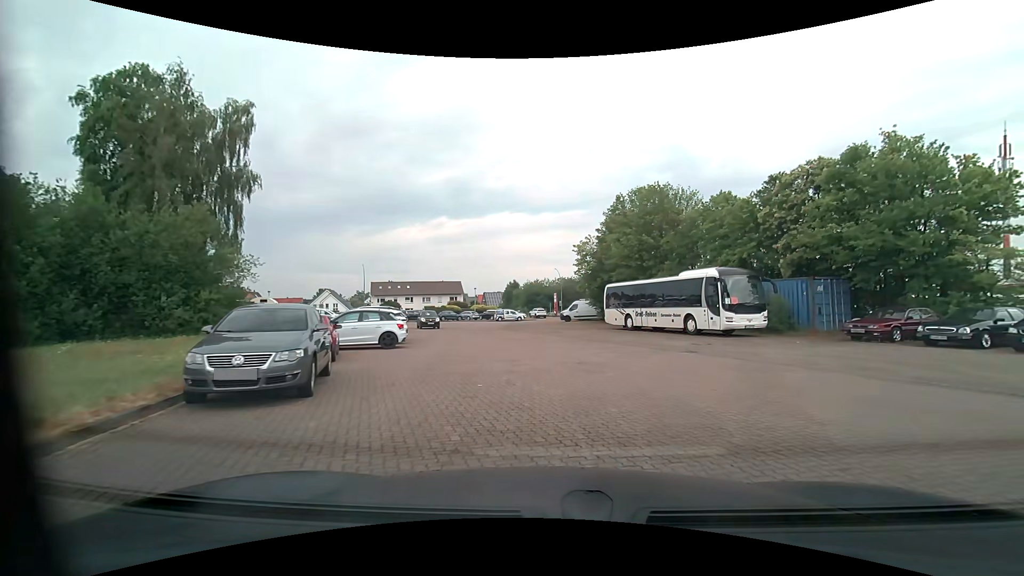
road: service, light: Day
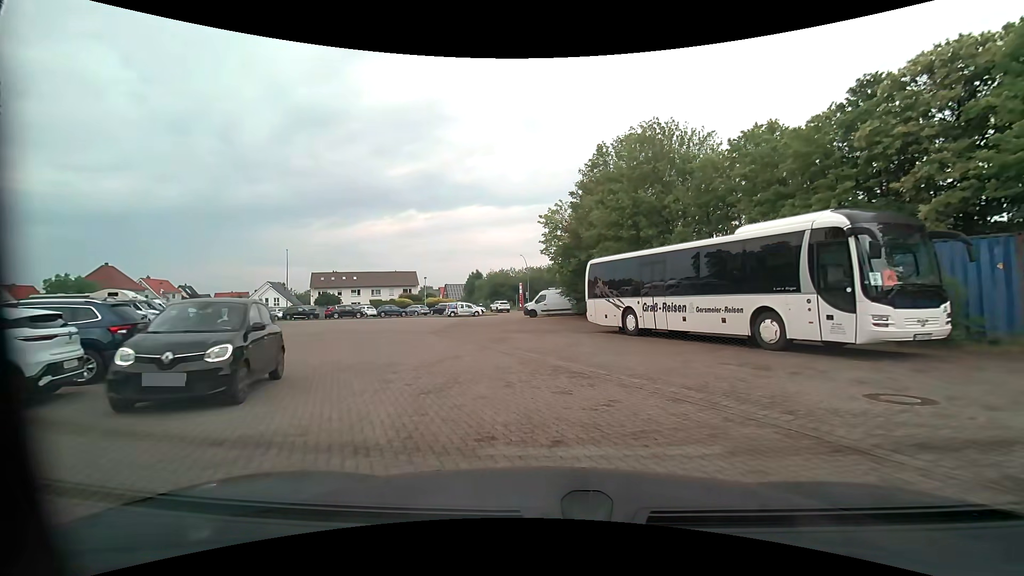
(+0.9, +13.9) m; +2°
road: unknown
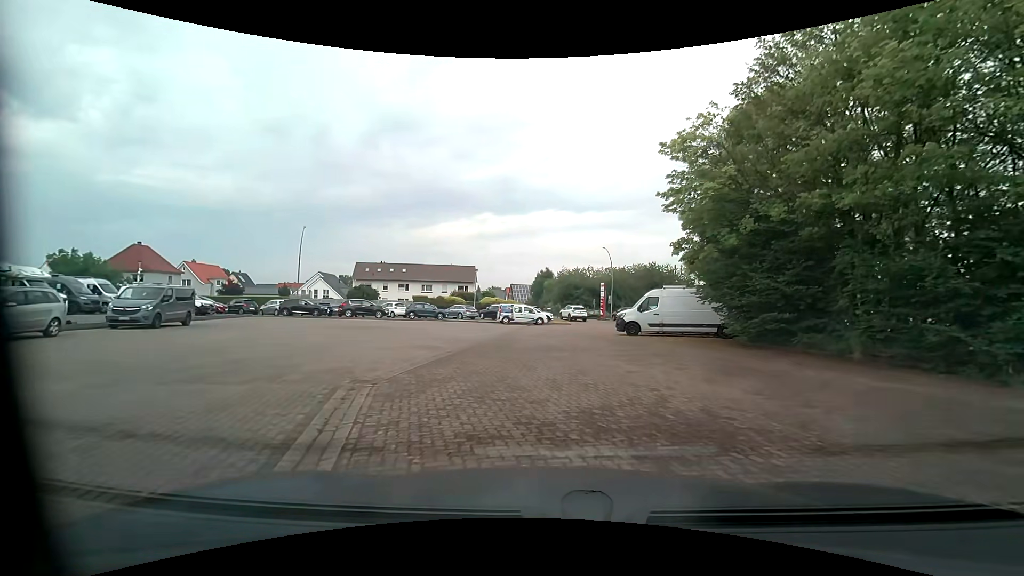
(-1.4, +18.6) m; -8°
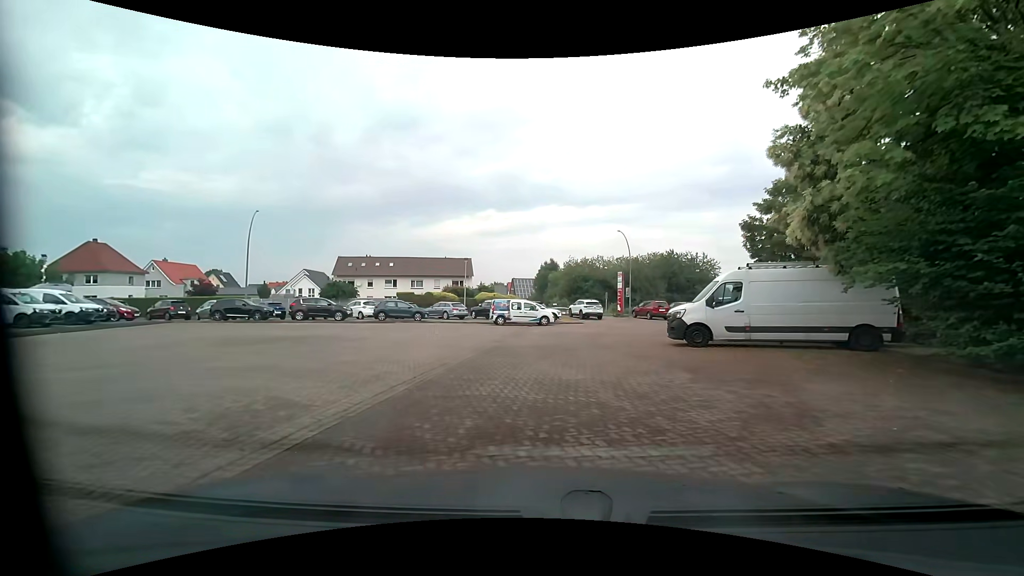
(-0.1, +9.8) m; -1°
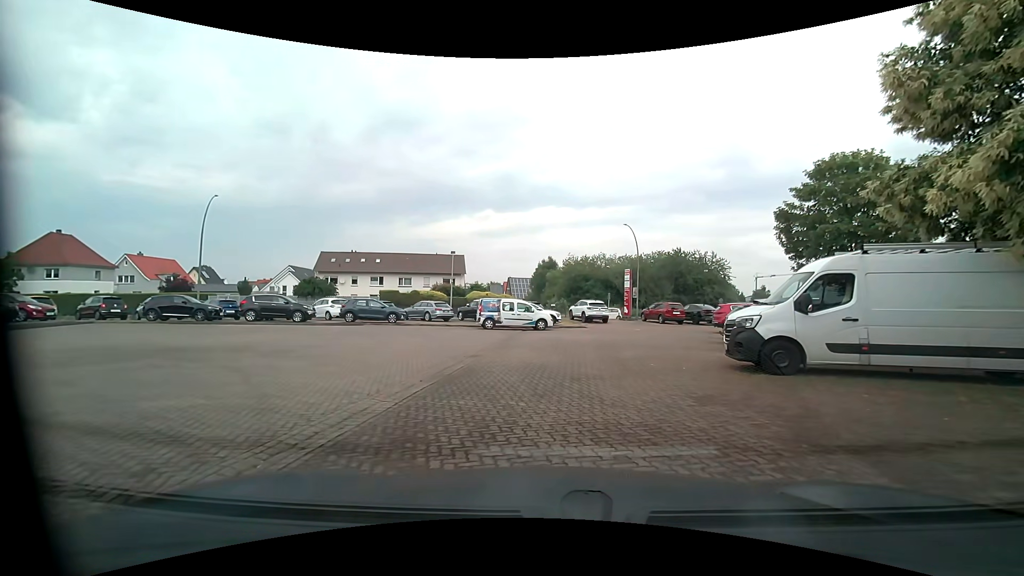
(0.0, +5.5) m; -1°
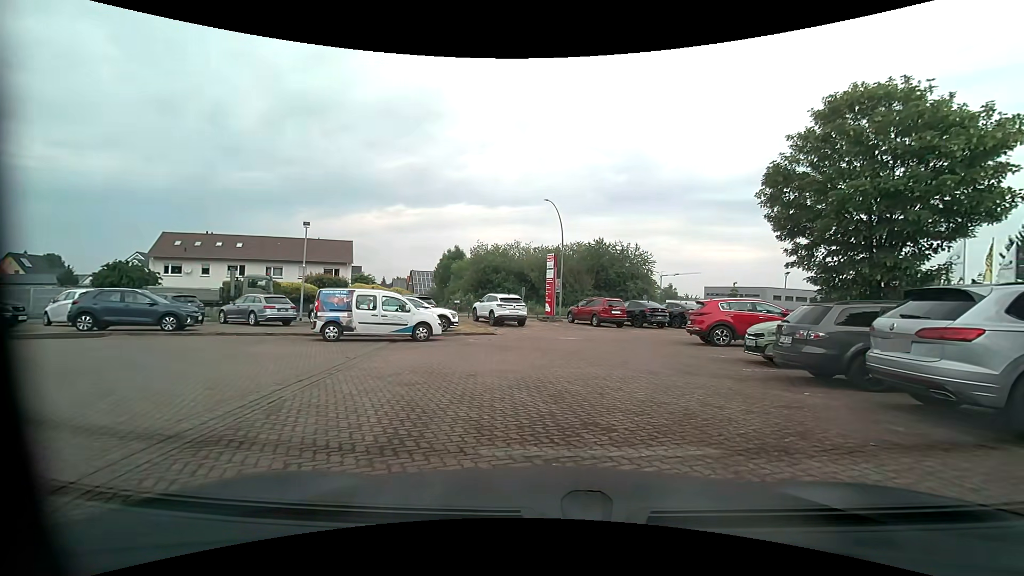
(+0.9, +11.2) m; +12°
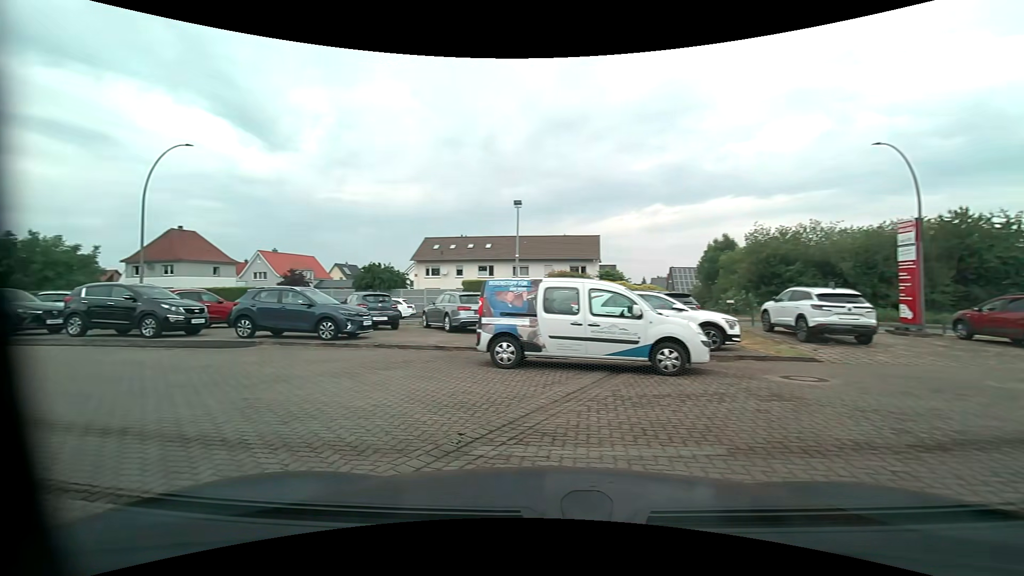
(-0.9, +8.6) m; -31°
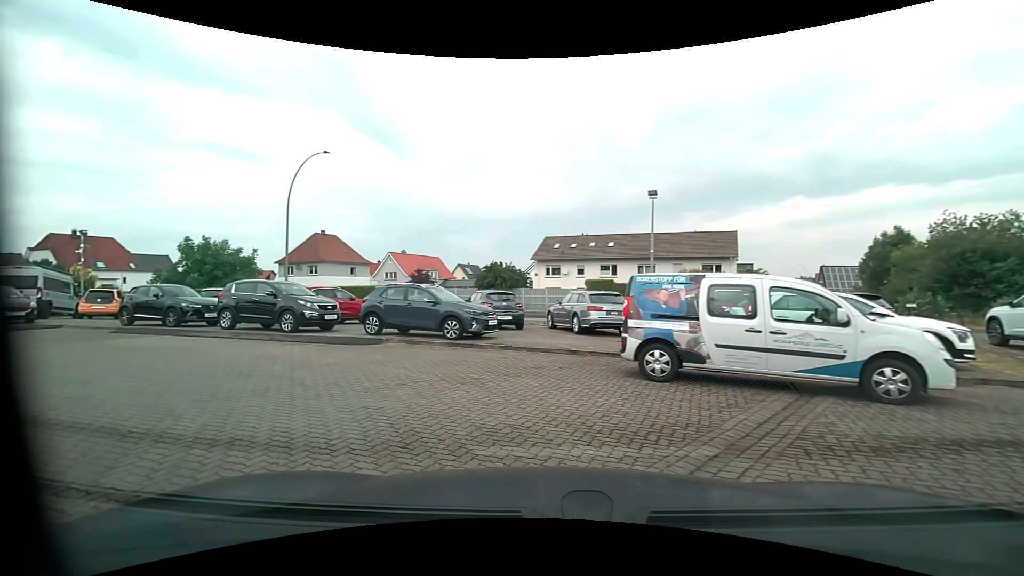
(-0.2, +1.4) m; -14°
